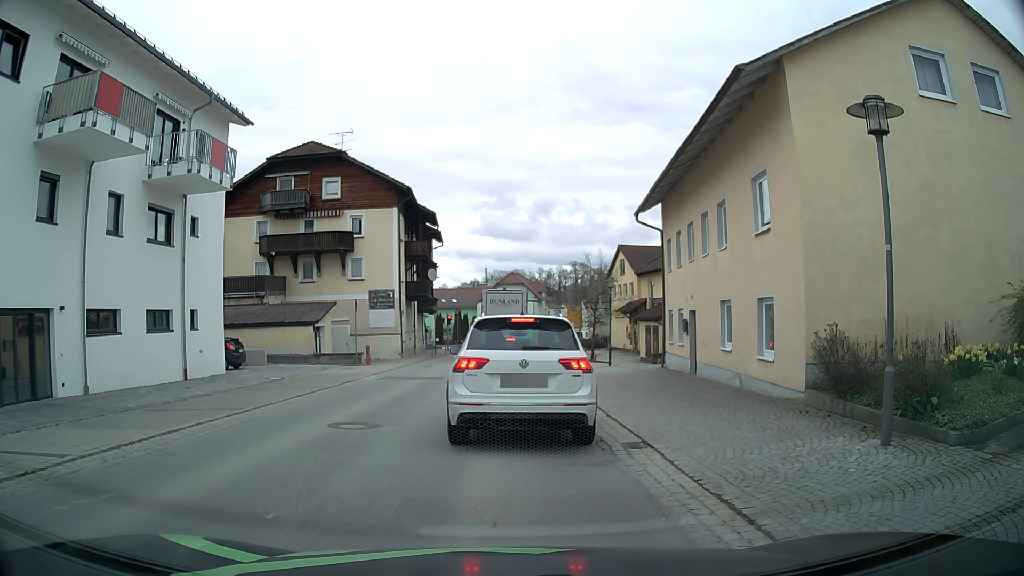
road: secondary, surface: asphalt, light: Day
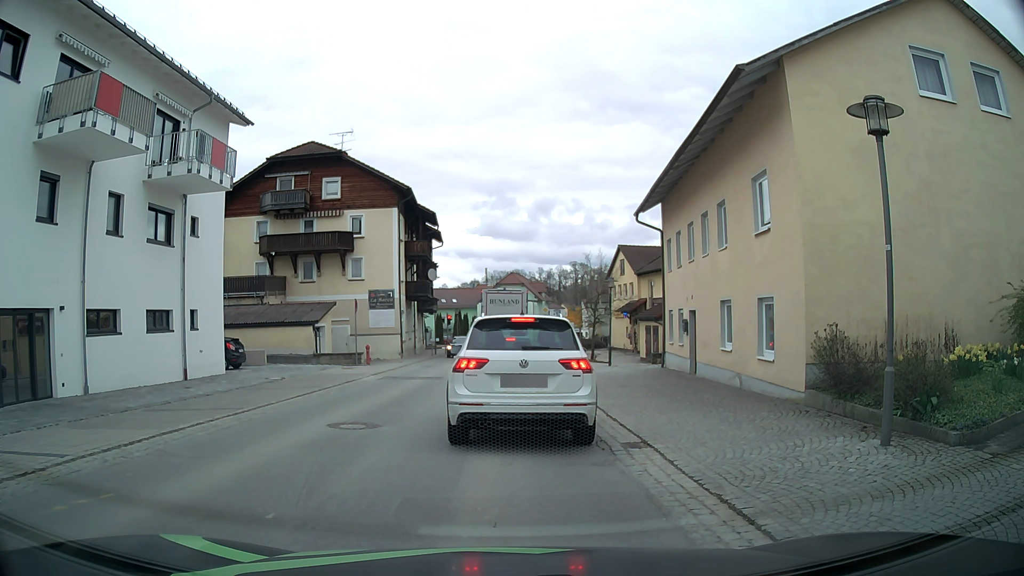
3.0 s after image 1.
(0.0, 0.0) m; 0°
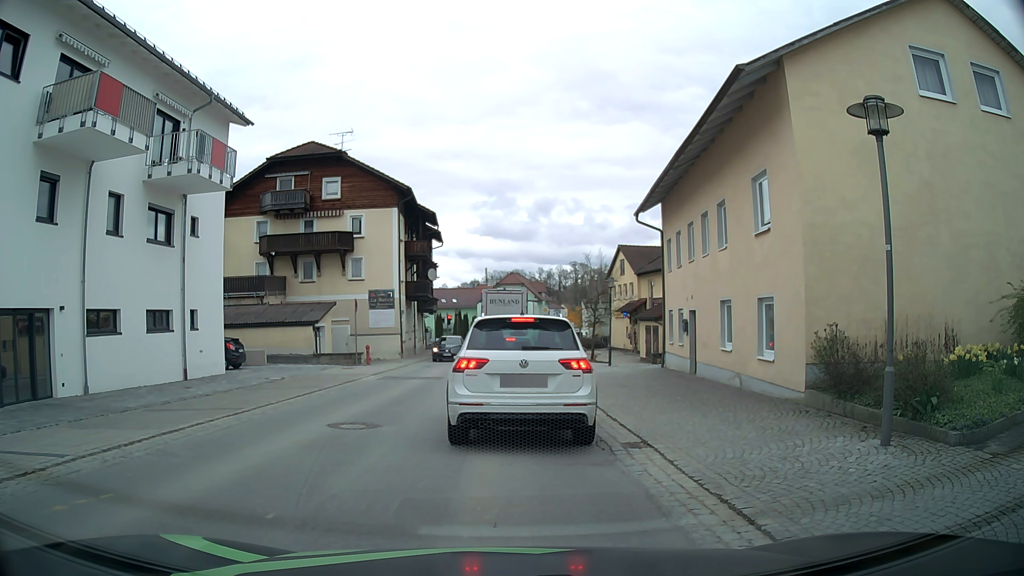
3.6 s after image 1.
(0.0, 0.0) m; 0°
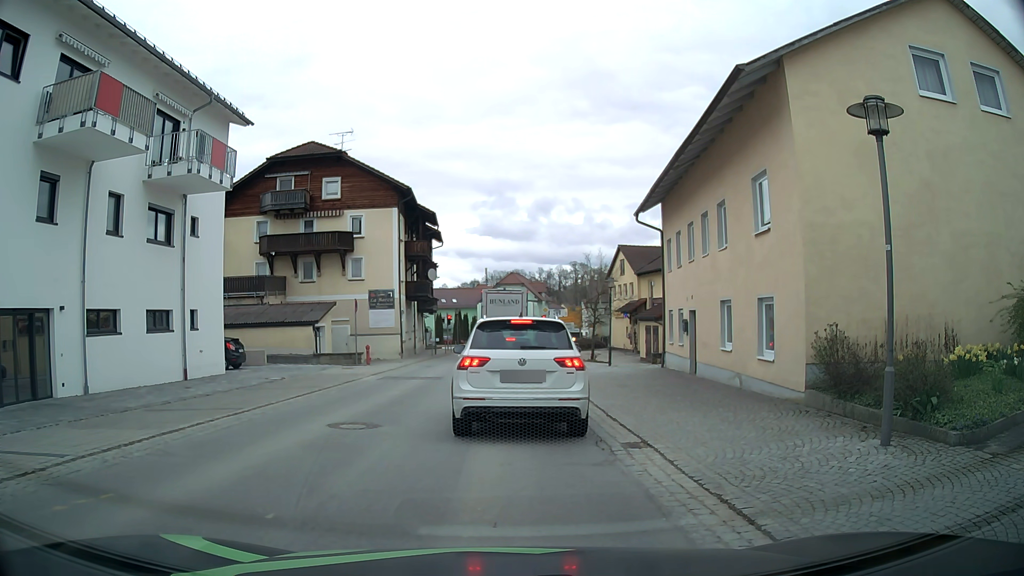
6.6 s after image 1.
(0.0, 0.0) m; 0°
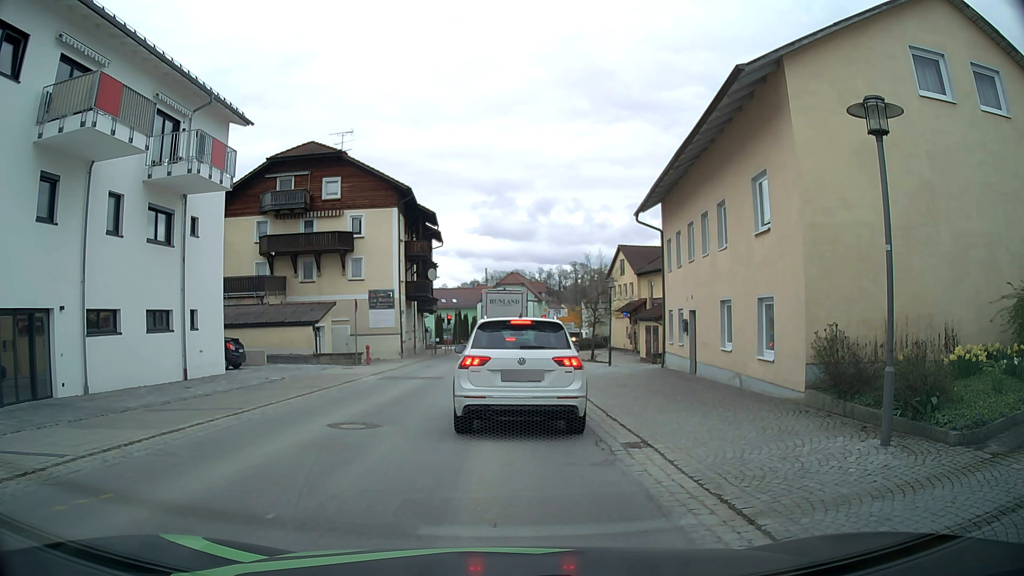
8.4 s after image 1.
(0.0, 0.0) m; 0°
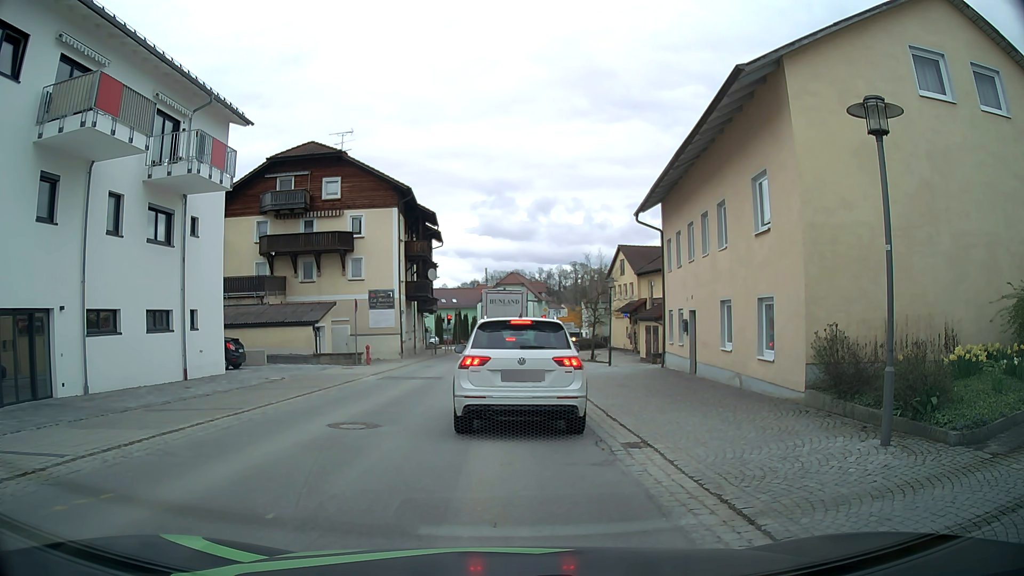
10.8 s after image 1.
(0.0, 0.0) m; 0°
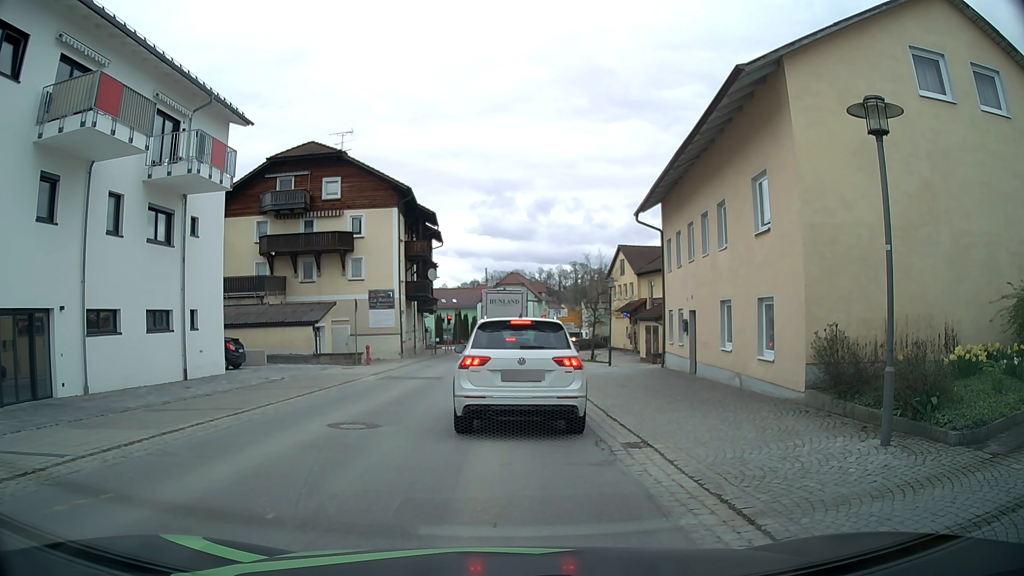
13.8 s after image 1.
(0.0, 0.0) m; 0°
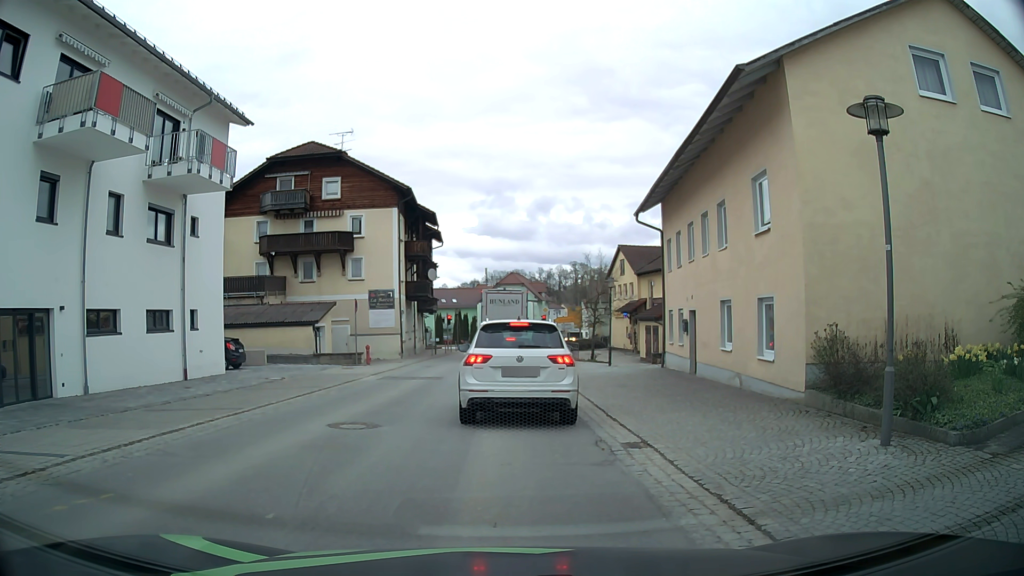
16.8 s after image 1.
(0.0, 0.0) m; 0°
